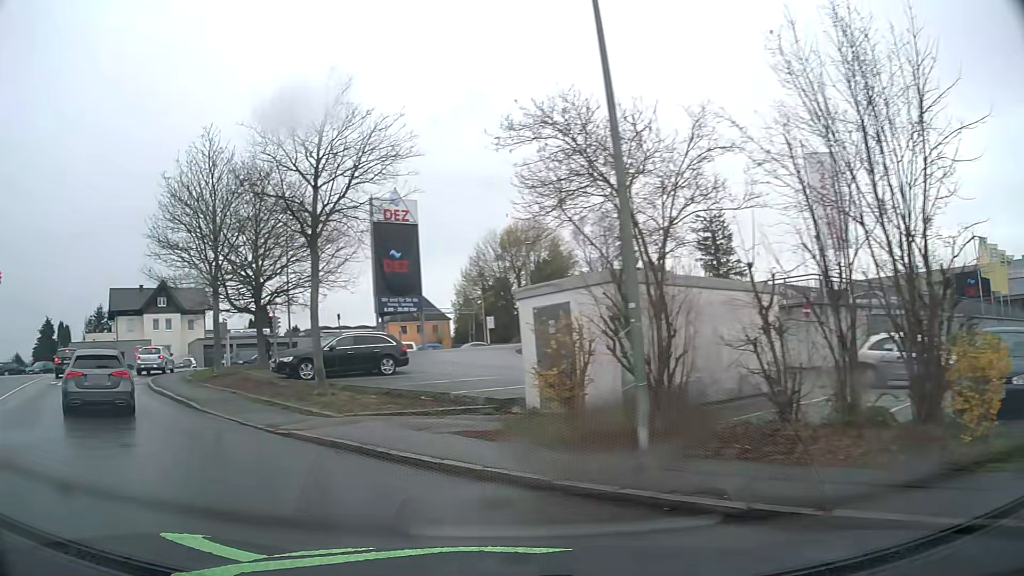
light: Day
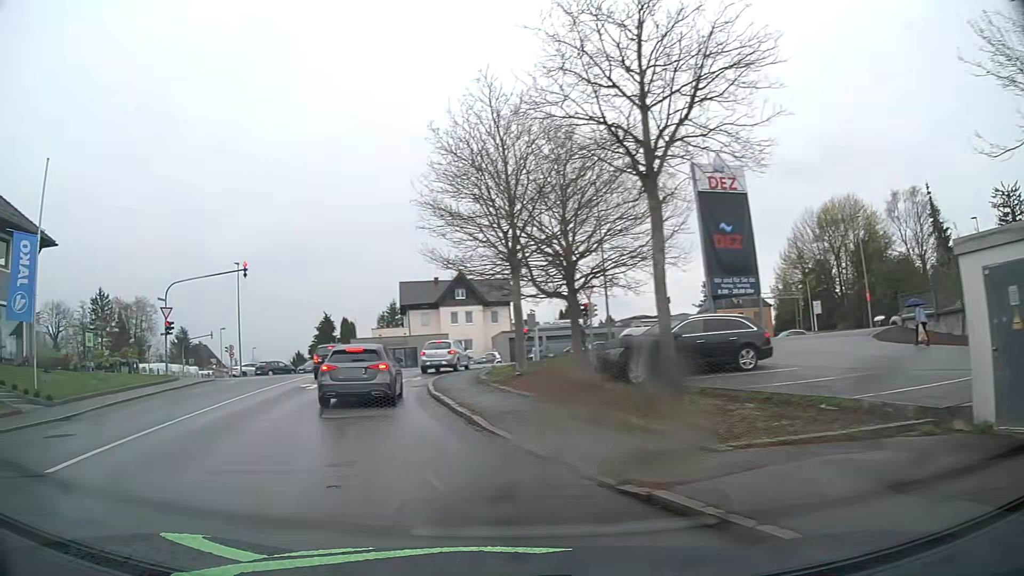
(-1.3, +5.5) m; -25°
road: residential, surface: asphalt
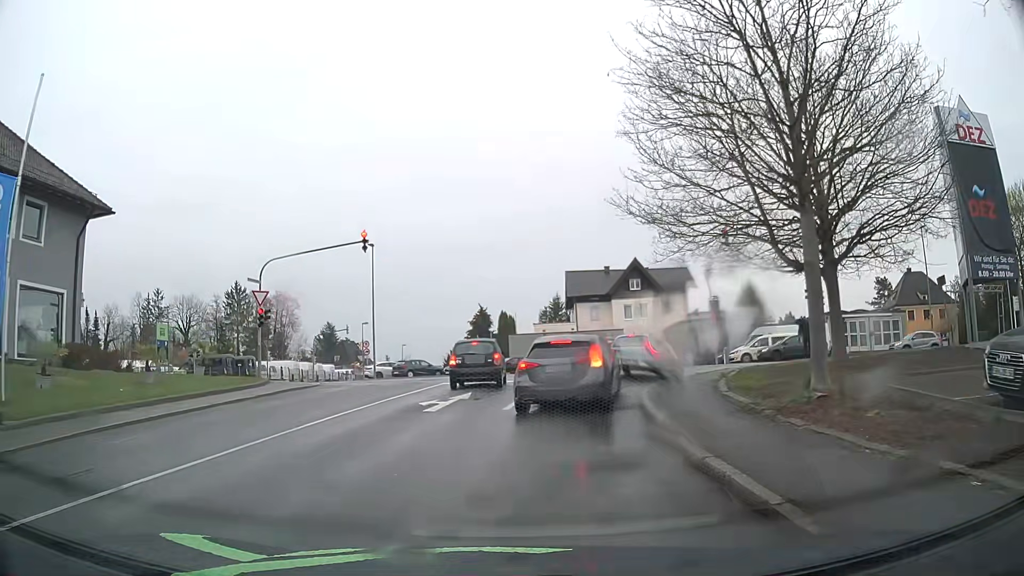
(-1.6, +9.3) m; -14°
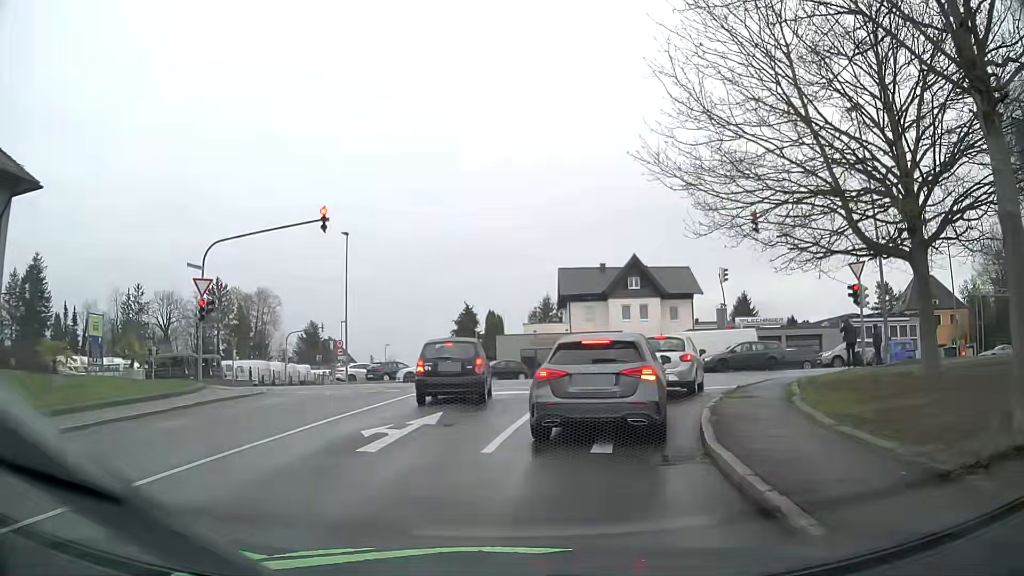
(+0.1, +4.9) m; +2°
